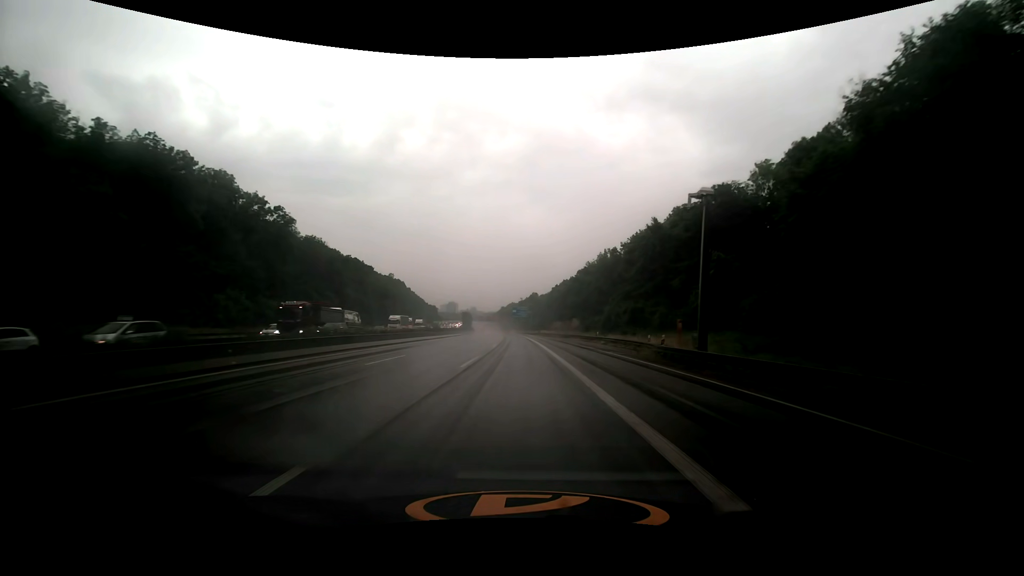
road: motorway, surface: asphalt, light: Day
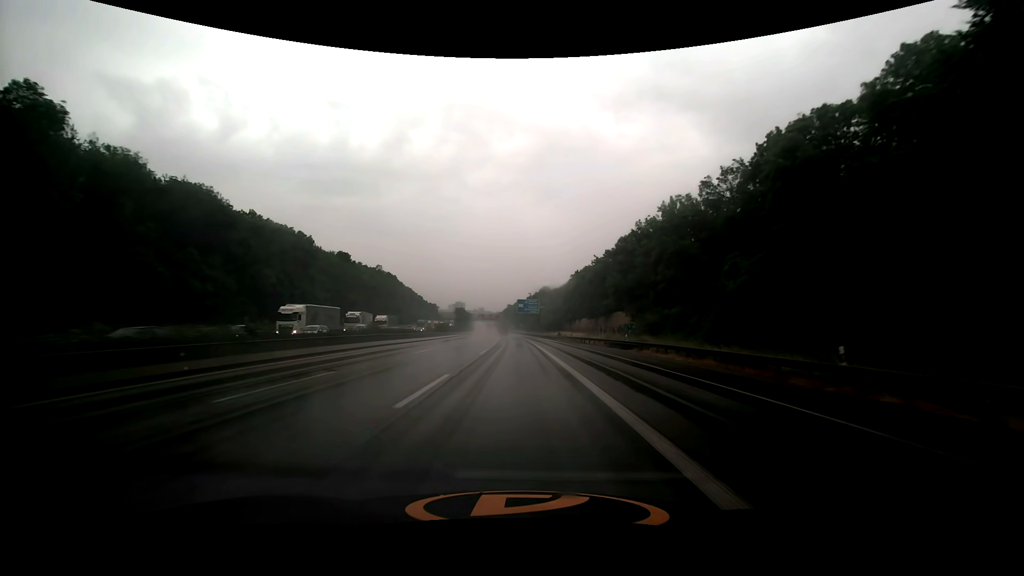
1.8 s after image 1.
(-0.4, +44.9) m; -1°
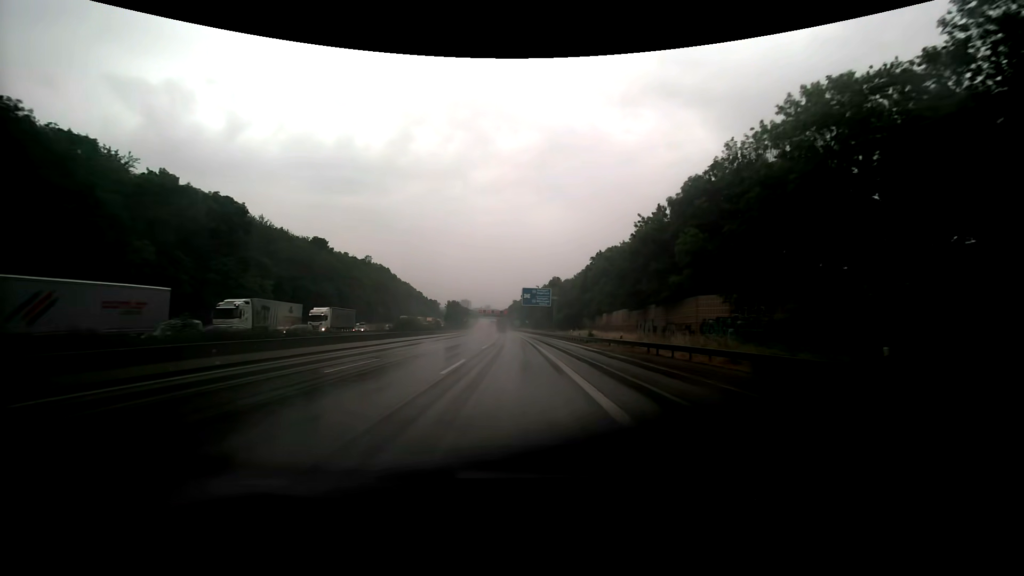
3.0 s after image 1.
(-0.2, +30.1) m; -1°
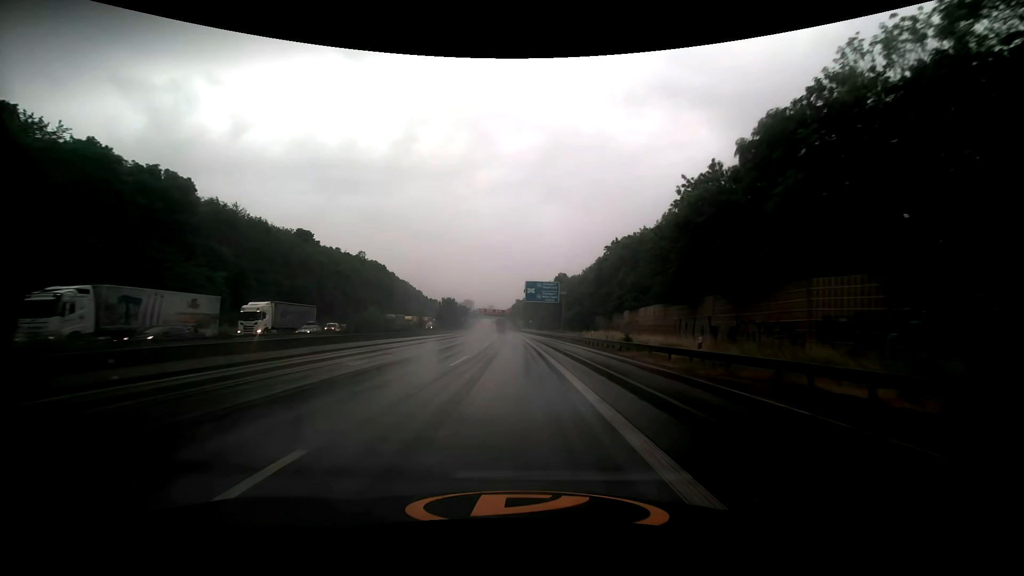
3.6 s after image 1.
(0.0, +15.0) m; 0°
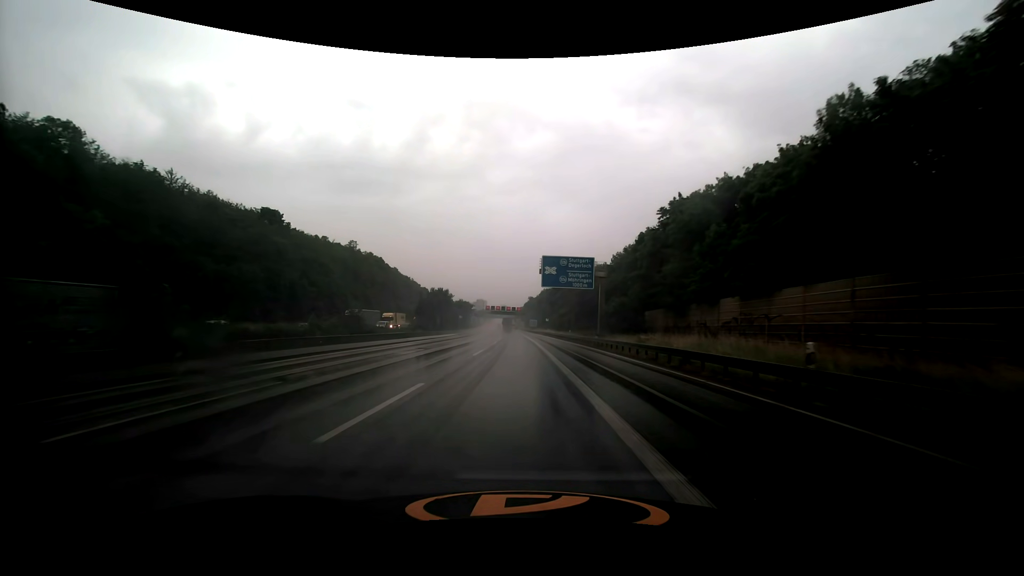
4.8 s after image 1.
(-0.3, +29.7) m; -1°
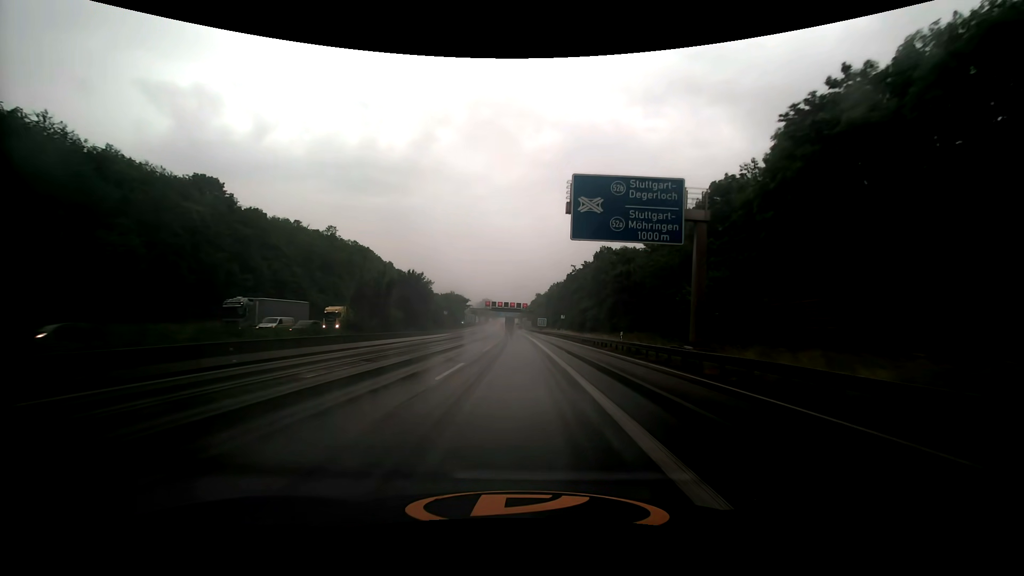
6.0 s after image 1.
(-0.3, +29.4) m; -1°
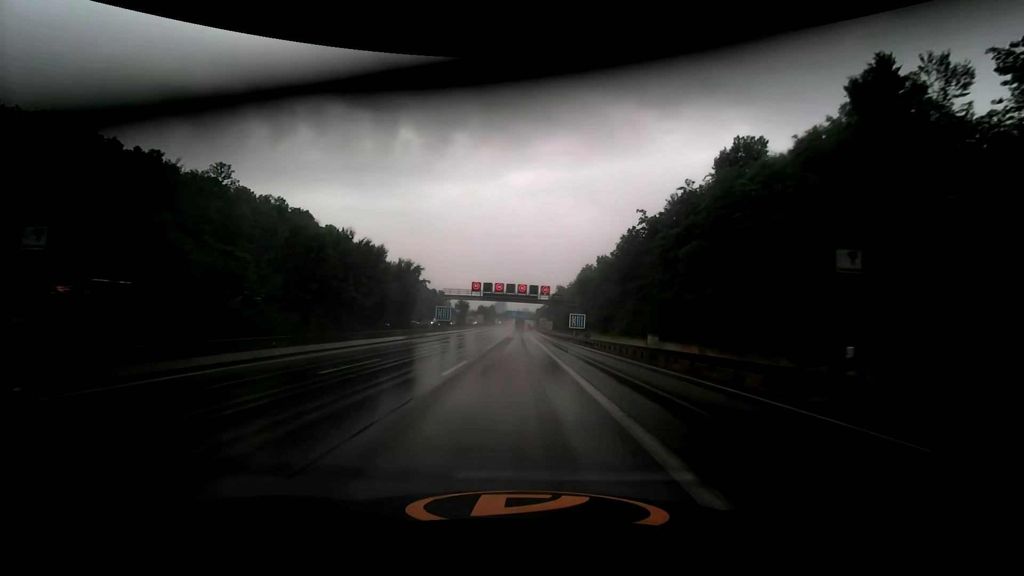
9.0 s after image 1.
(-0.9, +71.1) m; -2°
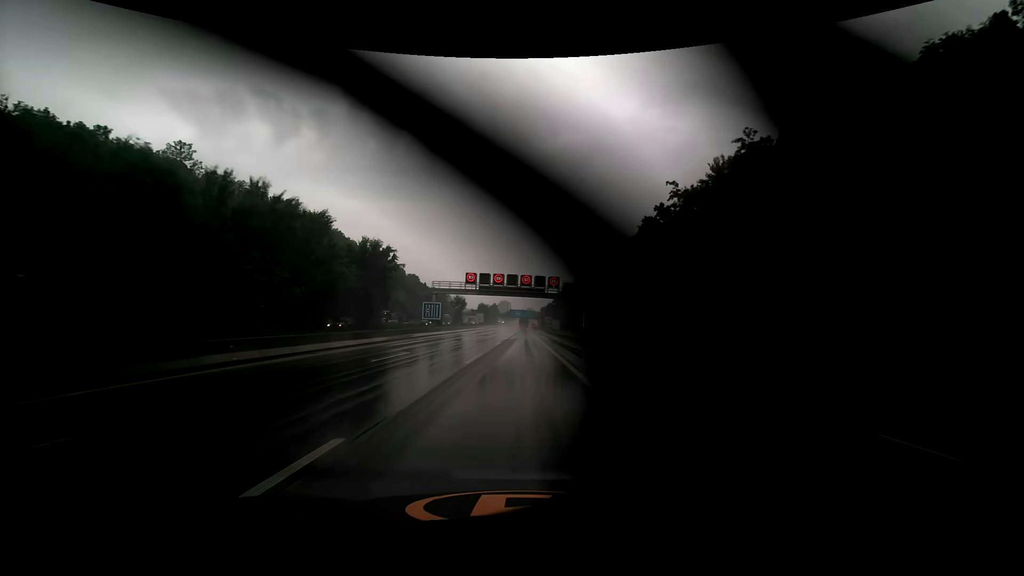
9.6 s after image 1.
(0.0, +13.9) m; 0°
(0, +10) (0, +20) (0, +30) (0, +40) (0, +50) (0, +60) (0, +70) (0, +80) (0, +90) (0, +100) m
